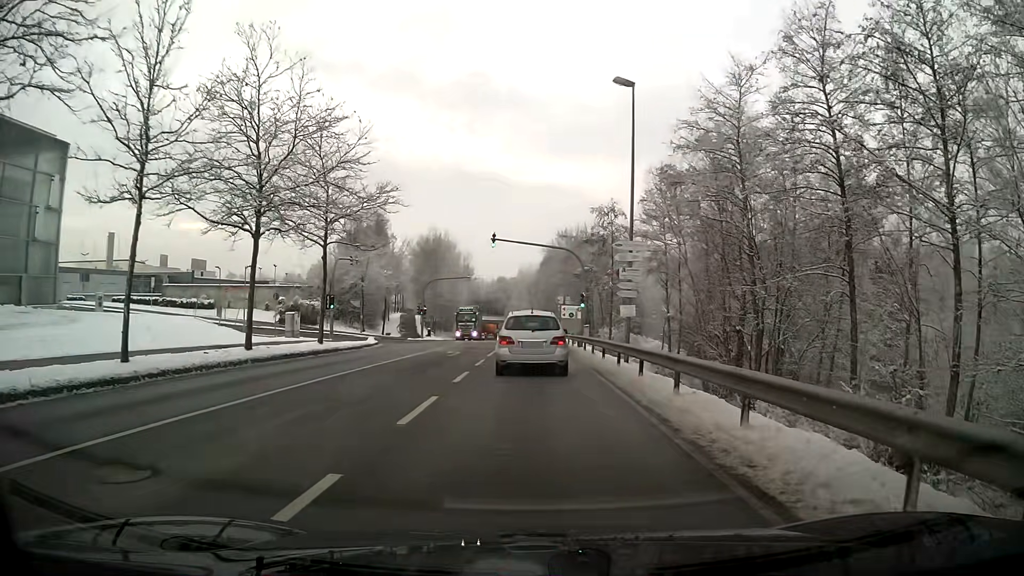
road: secondary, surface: asphalt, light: Day
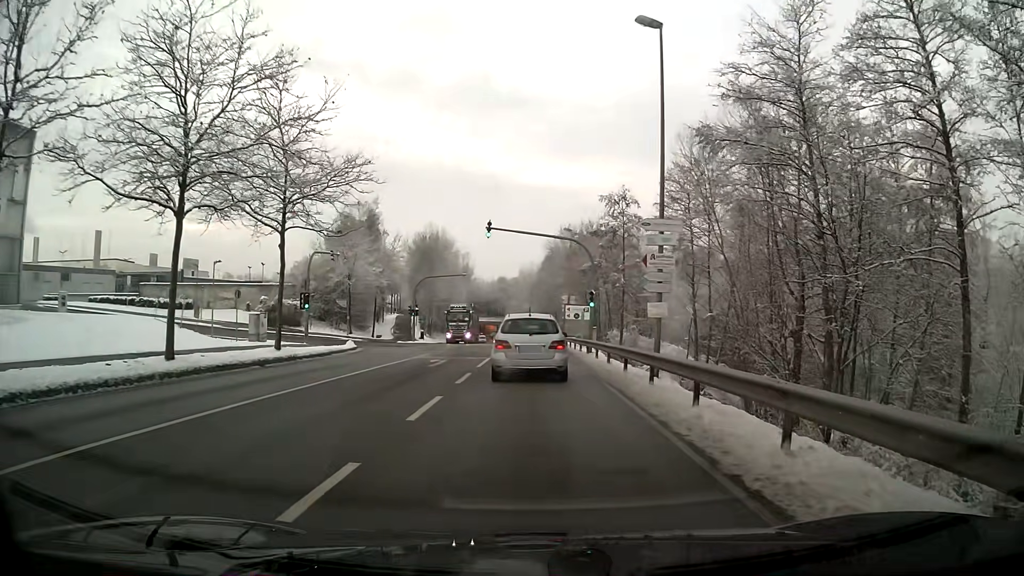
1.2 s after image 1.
(0.0, +5.5) m; 0°
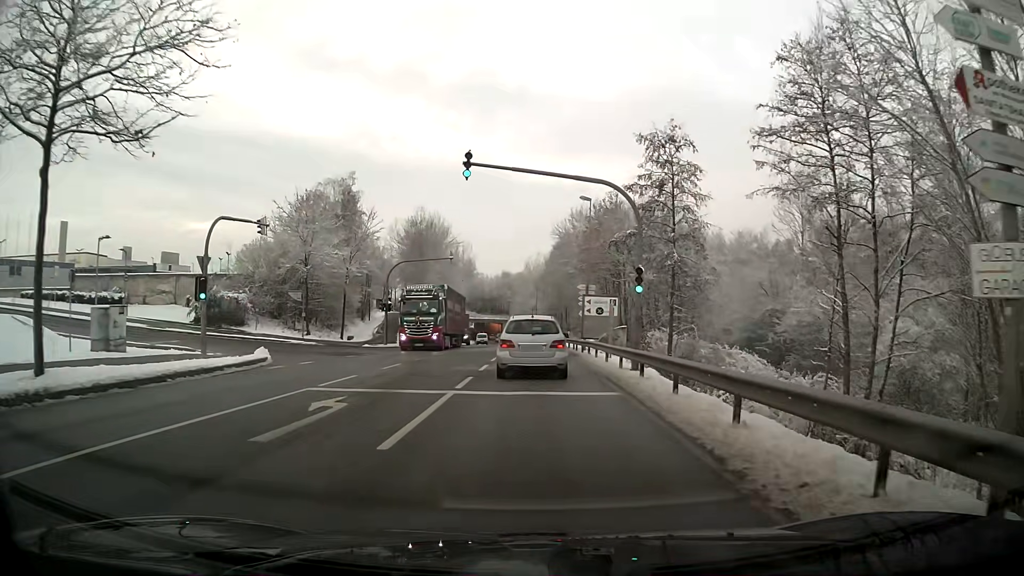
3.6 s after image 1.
(-0.1, +14.4) m; 0°
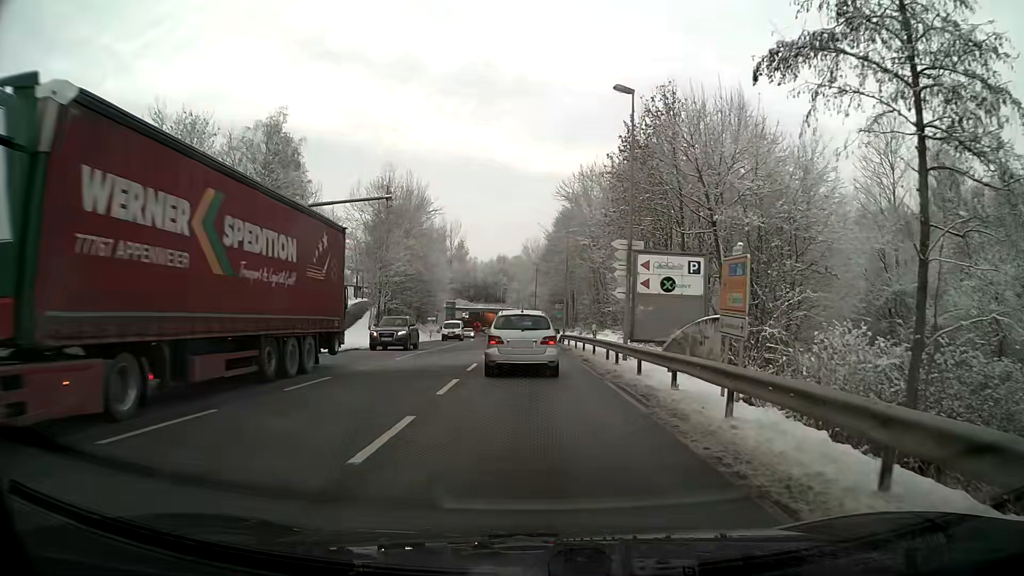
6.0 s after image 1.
(0.0, +20.4) m; 0°
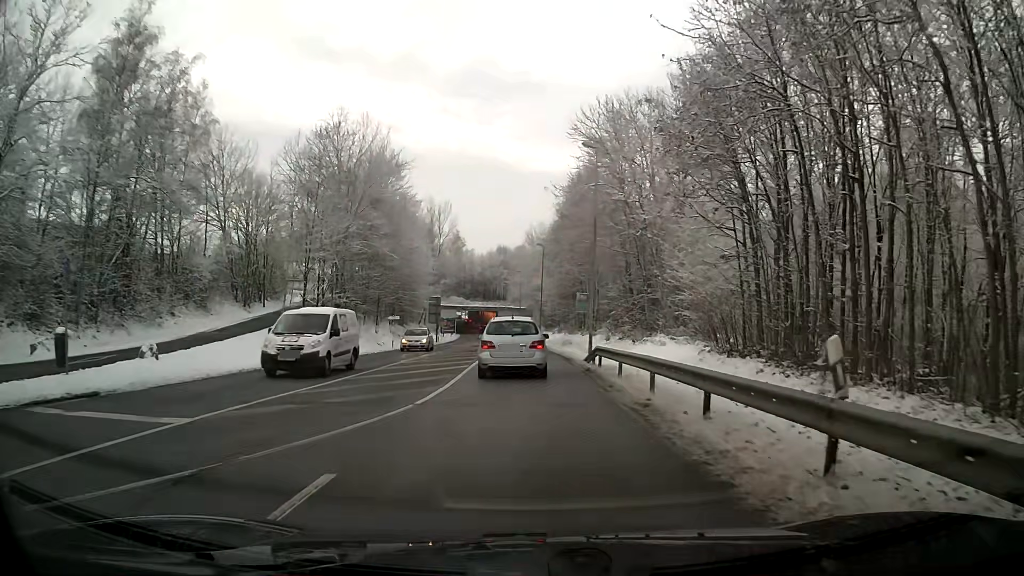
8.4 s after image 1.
(0.0, +21.6) m; -1°
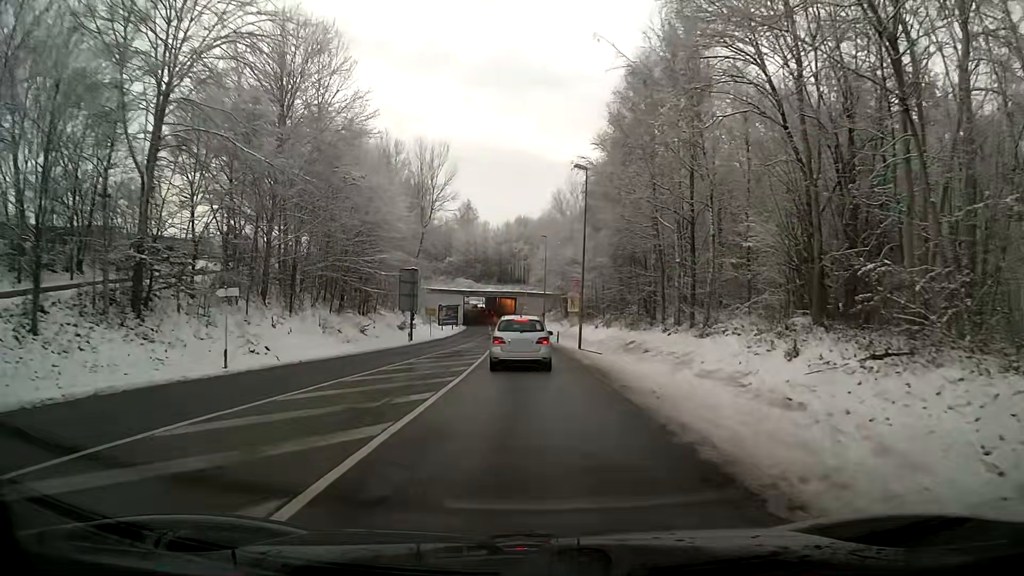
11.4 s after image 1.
(-0.5, +31.5) m; -2°
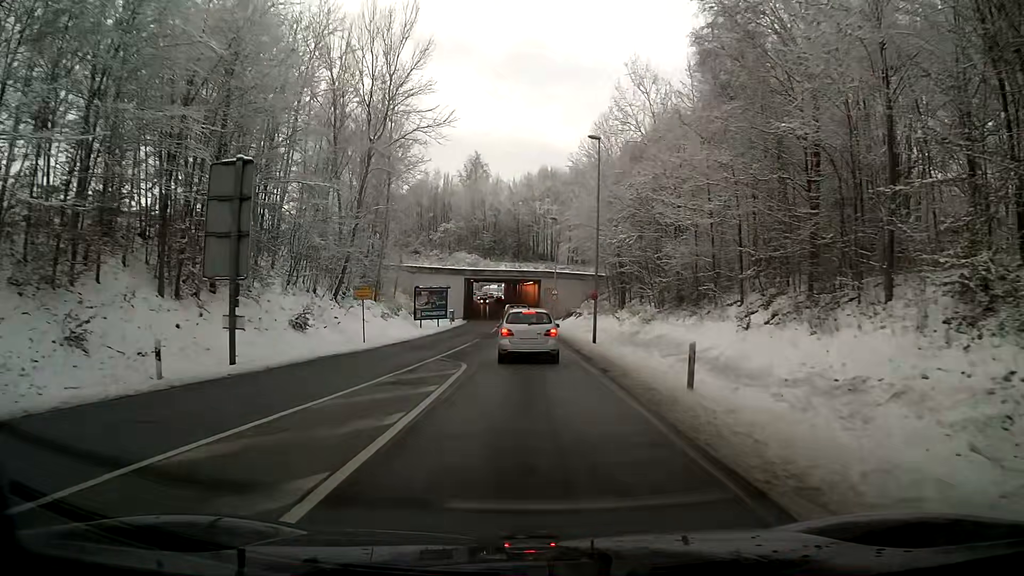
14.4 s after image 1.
(-0.5, +35.2) m; -2°
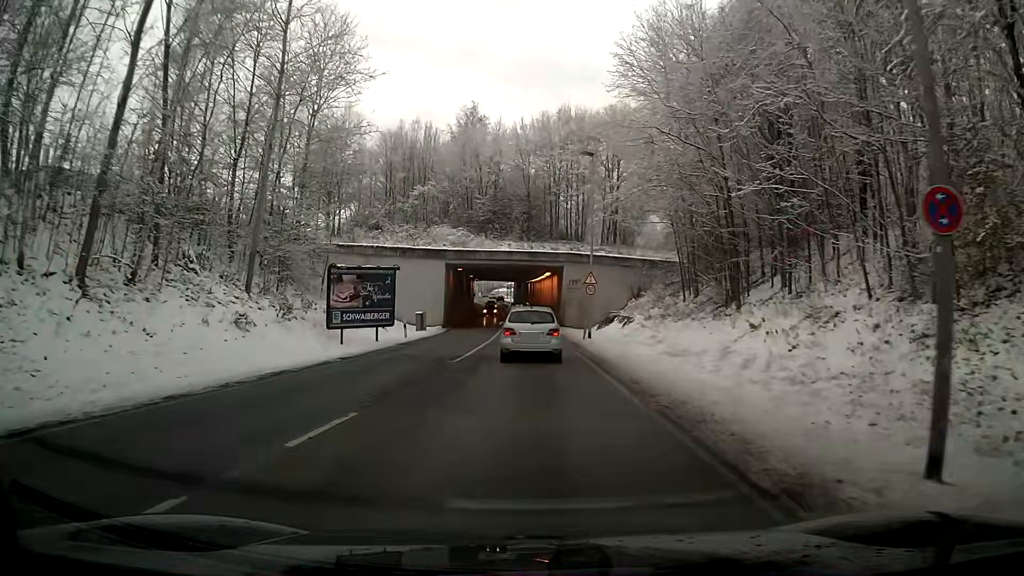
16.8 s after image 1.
(-0.4, +27.7) m; -1°
